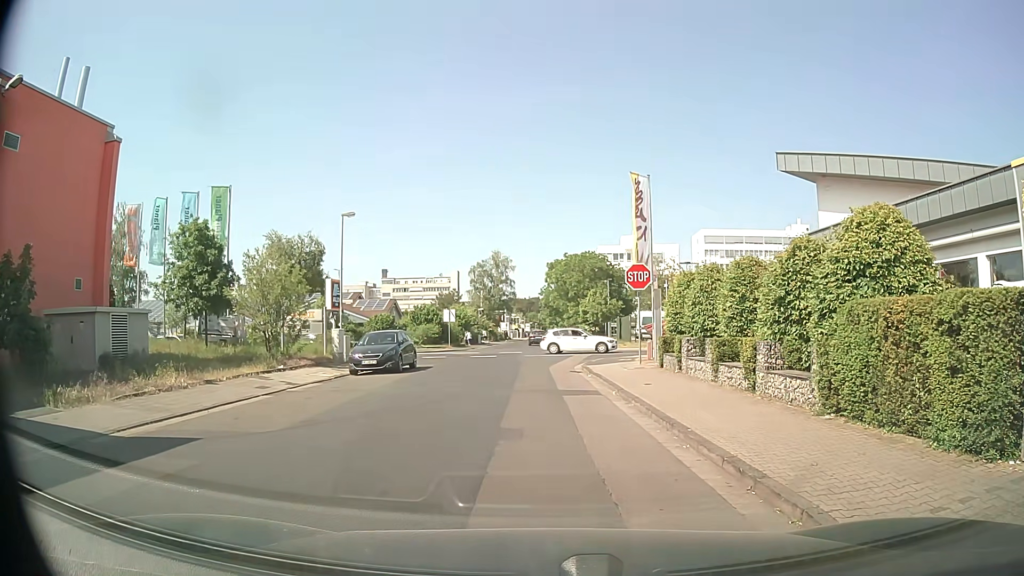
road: residential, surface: asphalt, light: Day
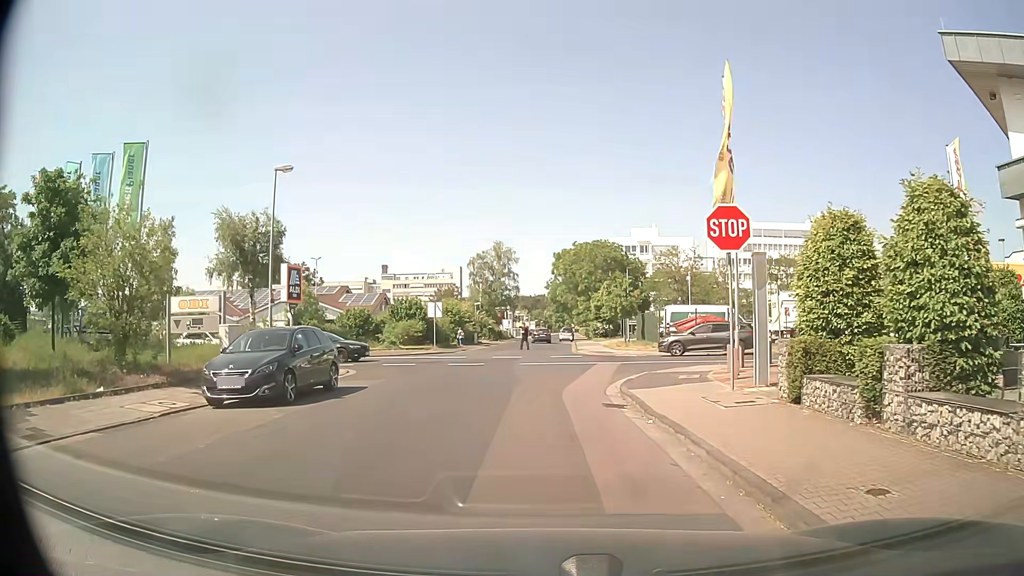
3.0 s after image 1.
(0.0, +11.1) m; -1°
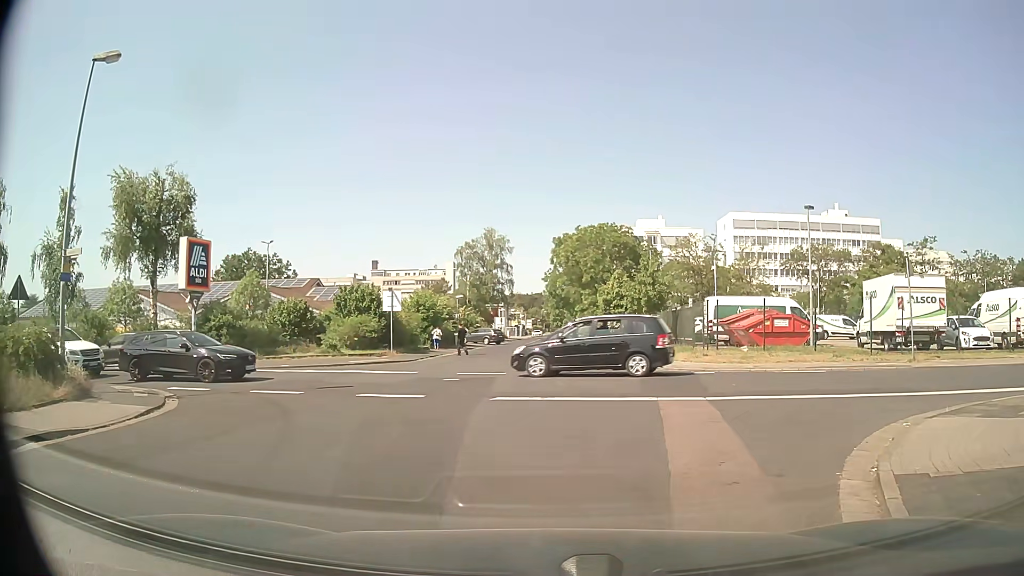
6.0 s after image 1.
(+0.1, +13.0) m; 0°
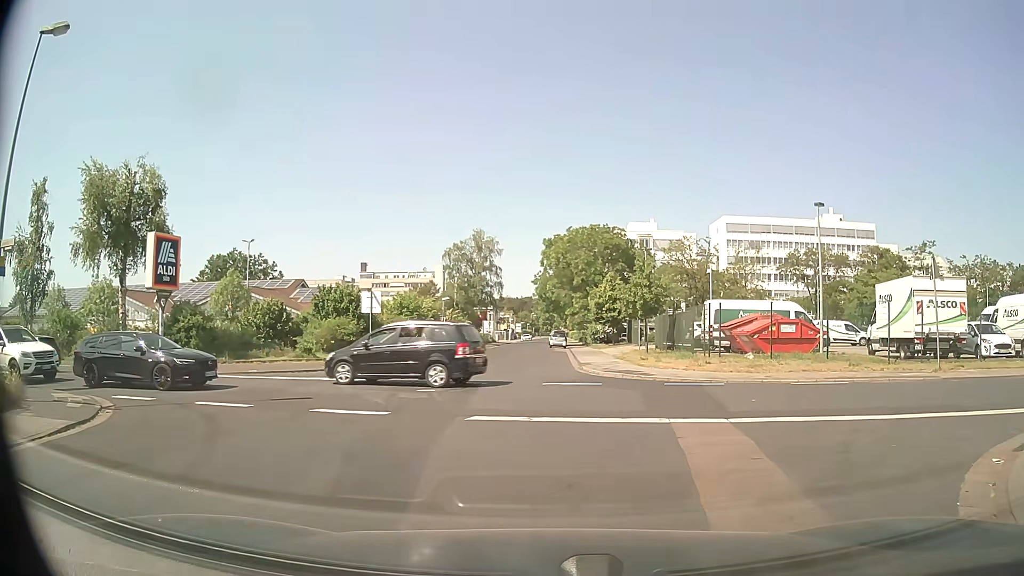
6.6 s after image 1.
(0.0, +2.2) m; +1°
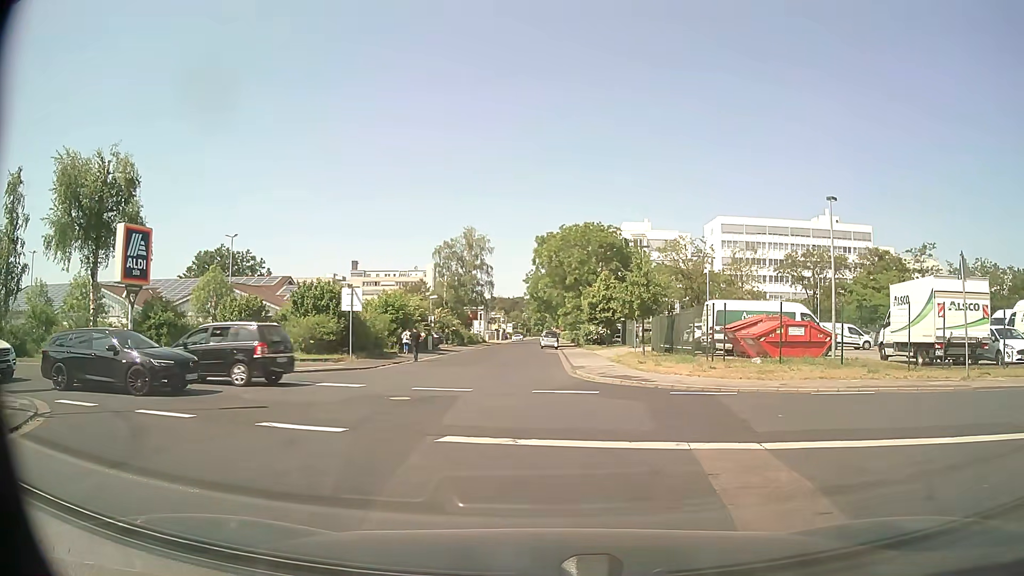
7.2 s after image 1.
(0.0, +1.9) m; 0°
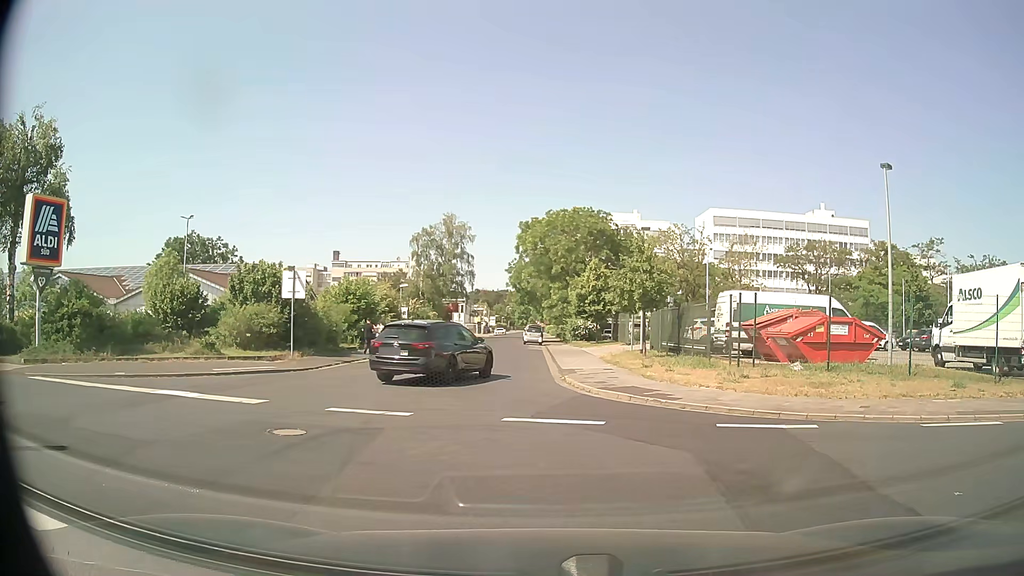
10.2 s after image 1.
(+0.2, +5.2) m; +4°
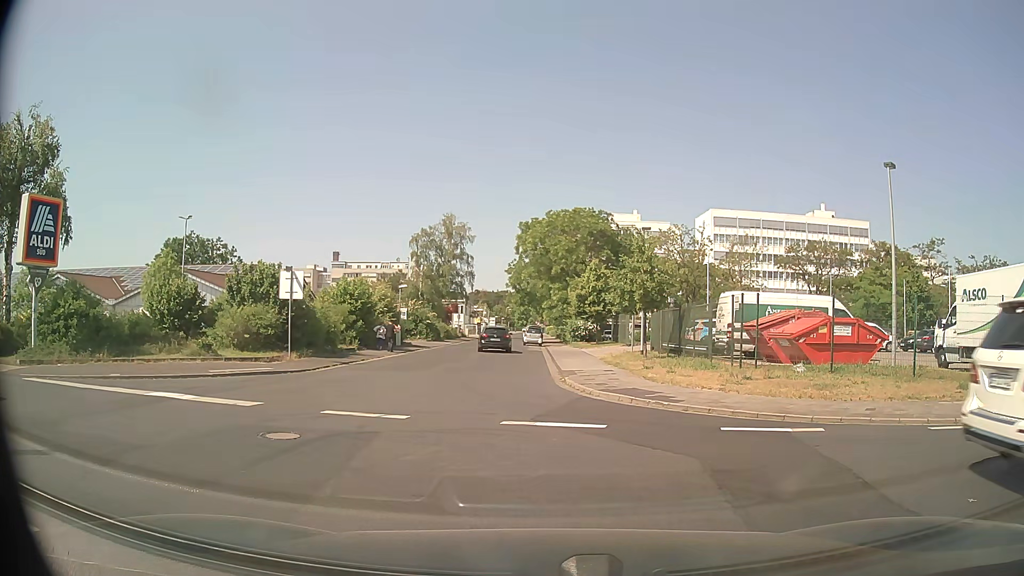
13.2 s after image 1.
(0.0, +0.3) m; 0°
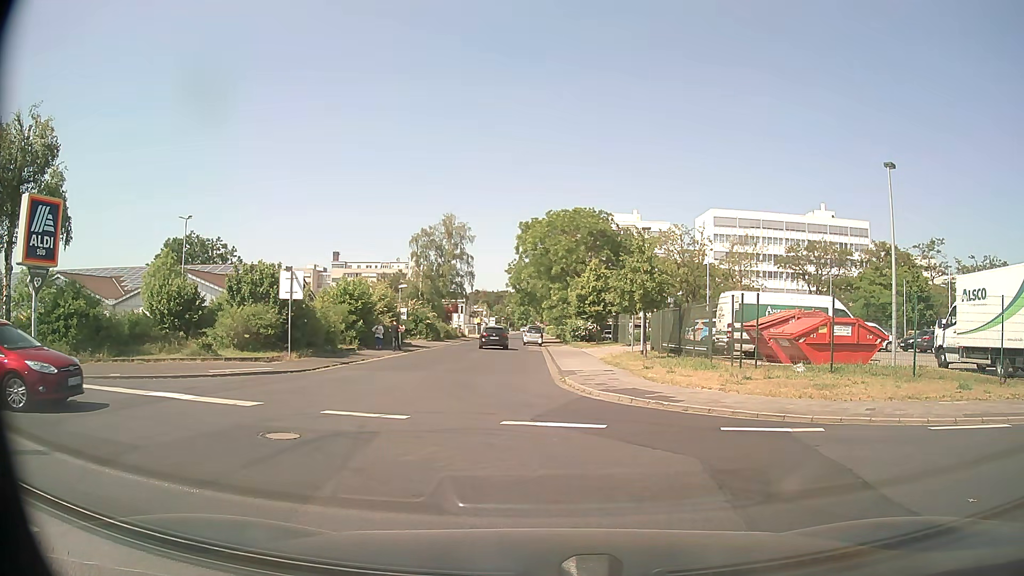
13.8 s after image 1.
(0.0, 0.0) m; 0°
(-1, +10) (-2, +20) (-3, +30) (-4, +40) (-5, +50) (-6, +60) (-7, +70) (-7, +80) (-7, +90) (-7, +100) m
